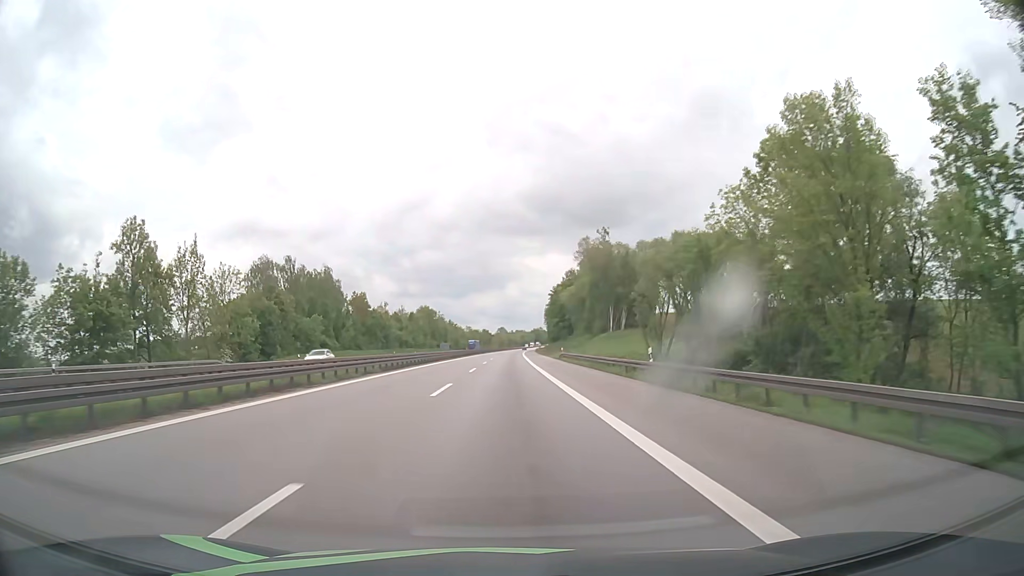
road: motorway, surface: asphalt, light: Day
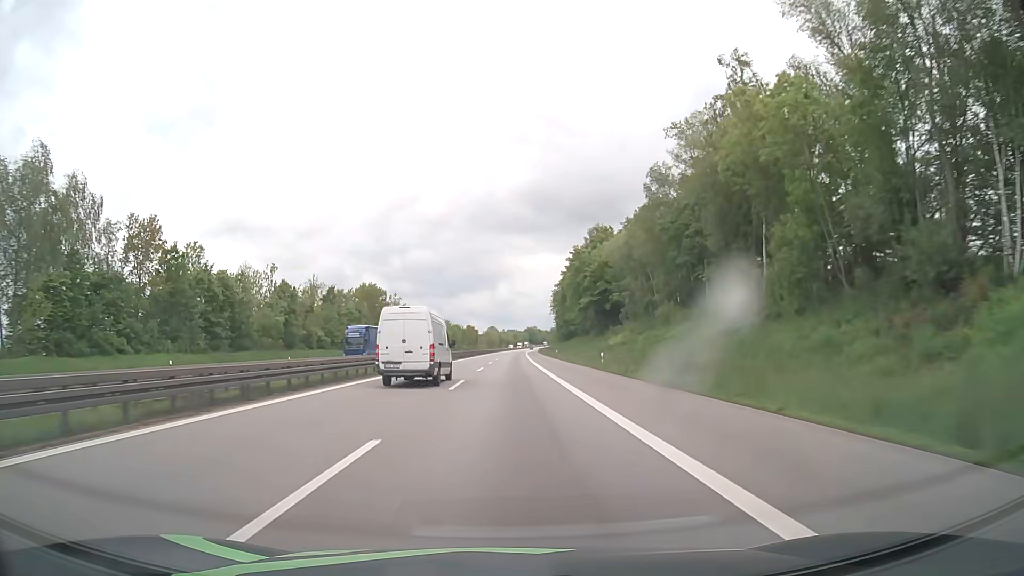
(+0.4, +87.8) m; +1°
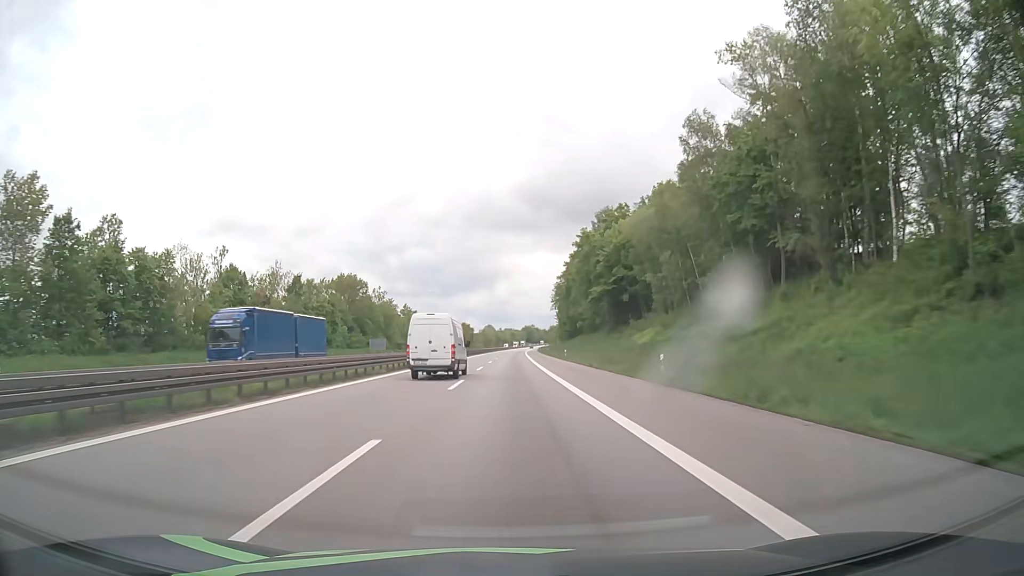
(0.0, +18.3) m; 0°
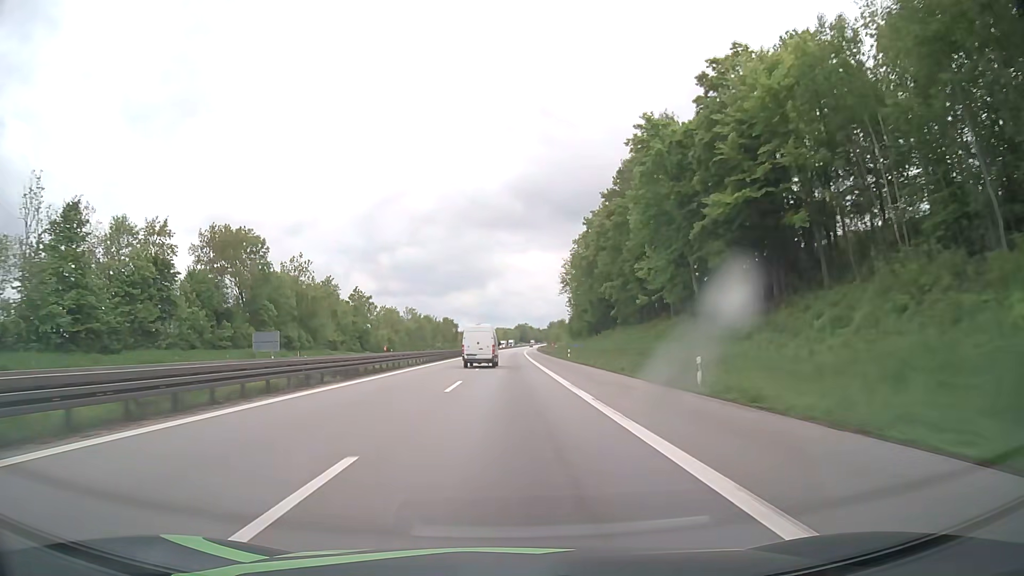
(+0.3, +56.2) m; +1°
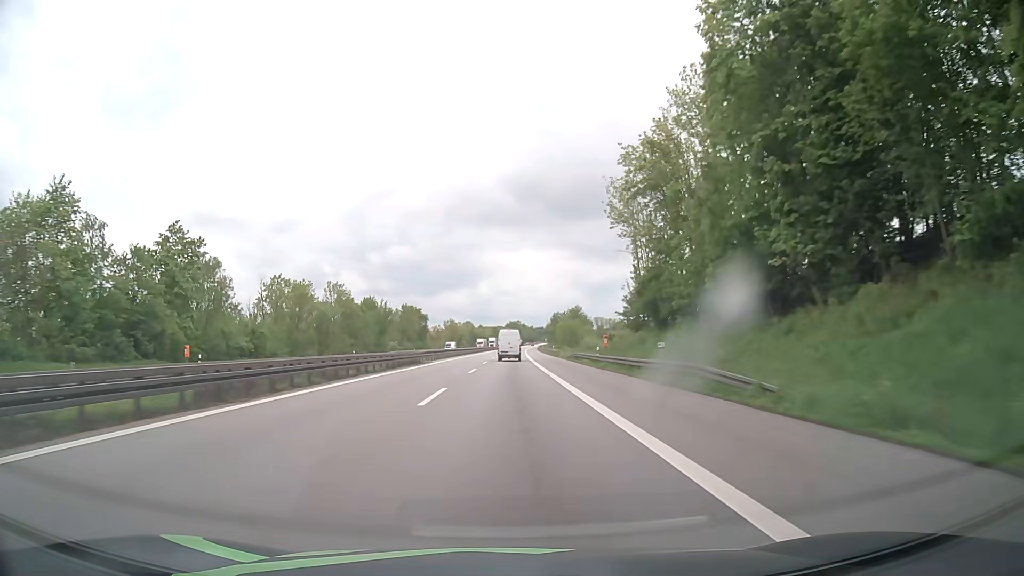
(+0.6, +78.0) m; +1°
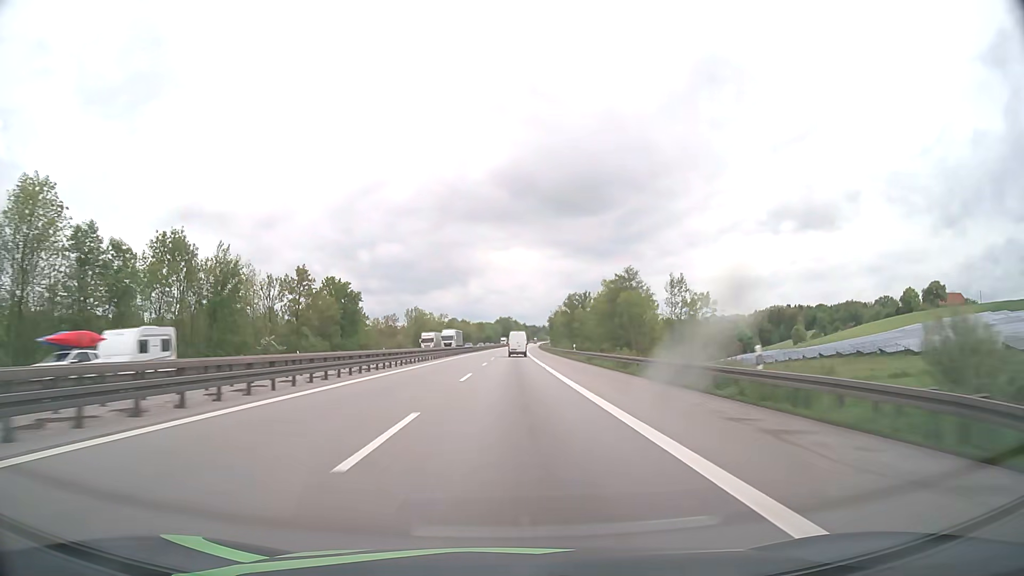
(+0.5, +80.5) m; +1°
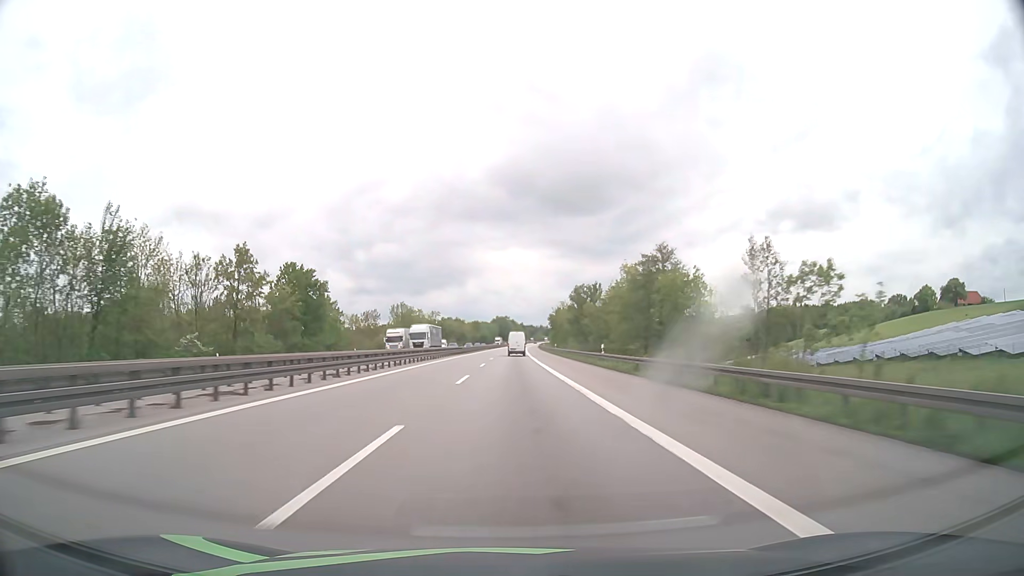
(+0.1, +20.3) m; 0°
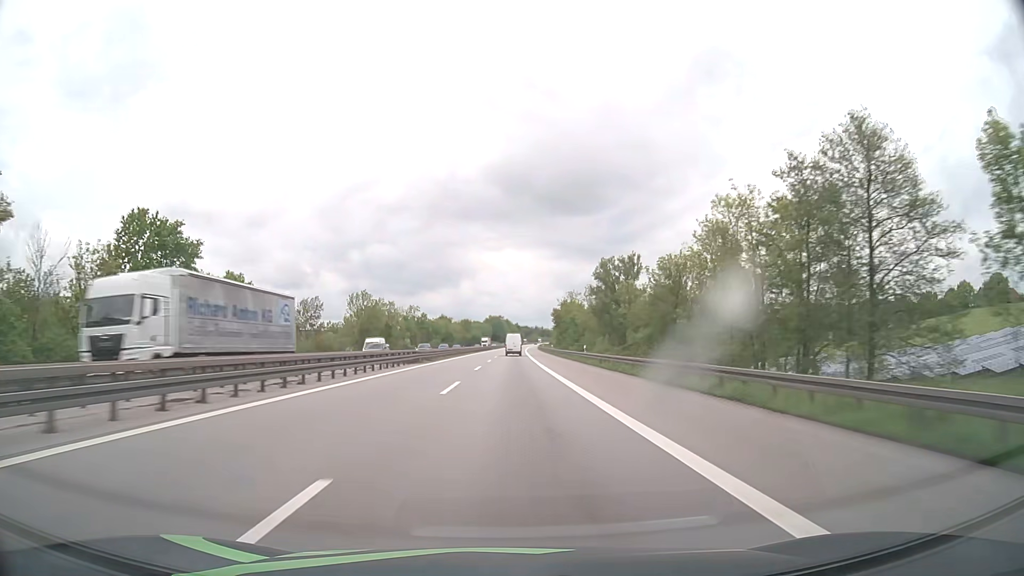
(+0.2, +40.8) m; 0°
(0, +10) (0, +20) (0, +30) (0, +40) (0, +50) (0, +60) (0, +70) (+1, +80) (+1, +90) (+1, +100) m
